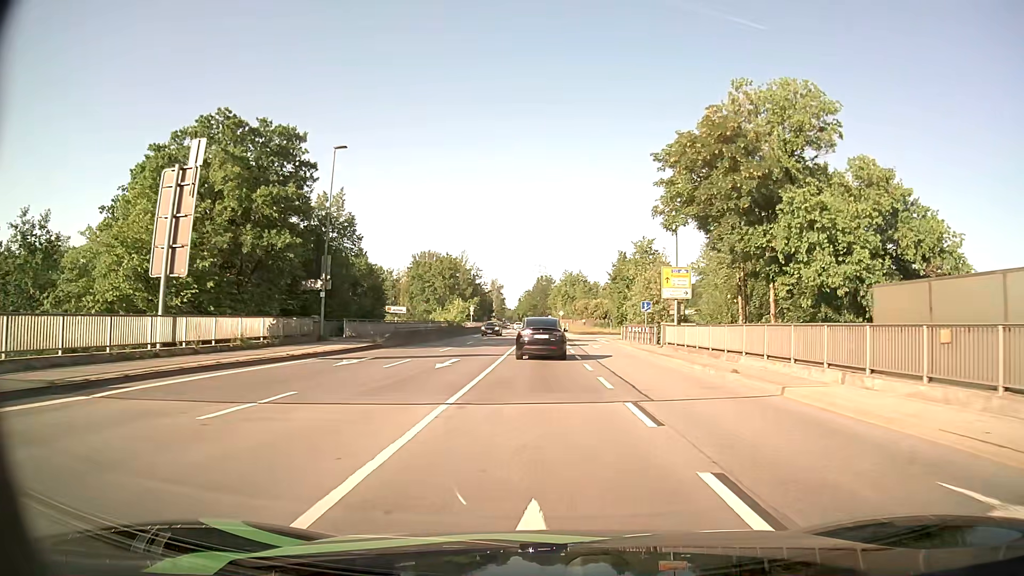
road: primary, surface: asphalt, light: Day
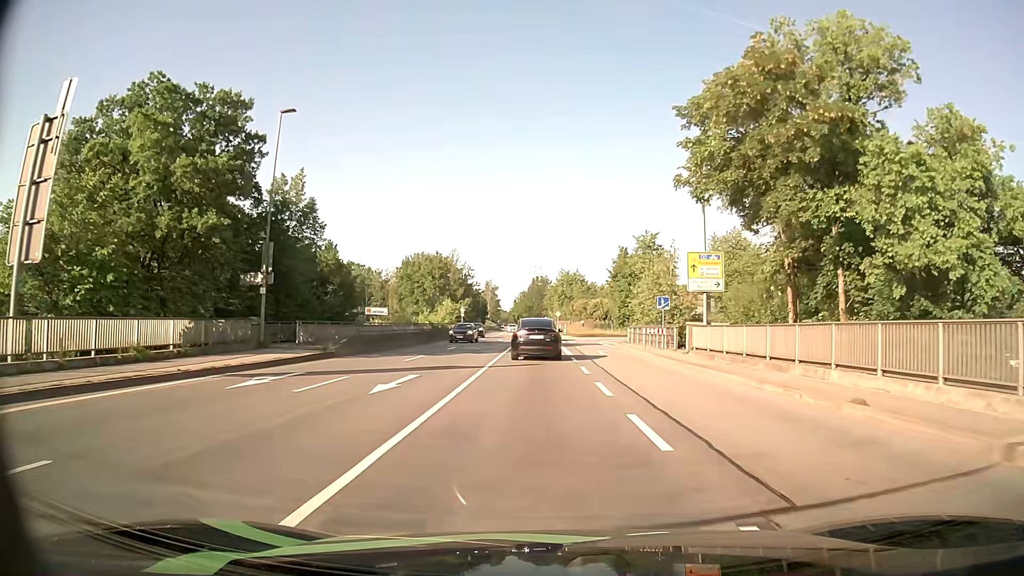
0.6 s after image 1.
(+0.1, +7.4) m; +1°
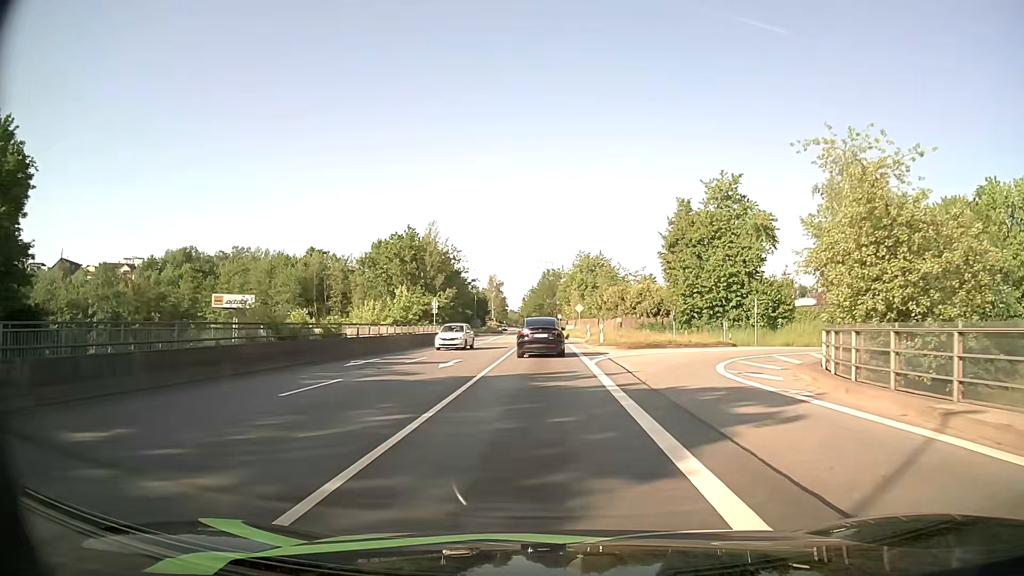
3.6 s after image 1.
(-0.4, +36.8) m; -1°
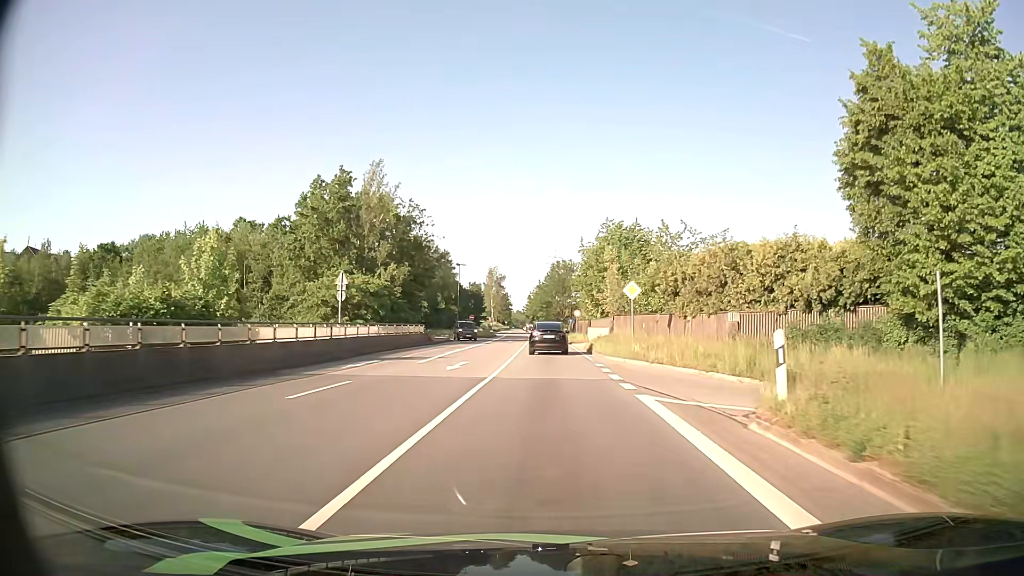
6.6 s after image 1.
(-0.3, +36.3) m; -1°
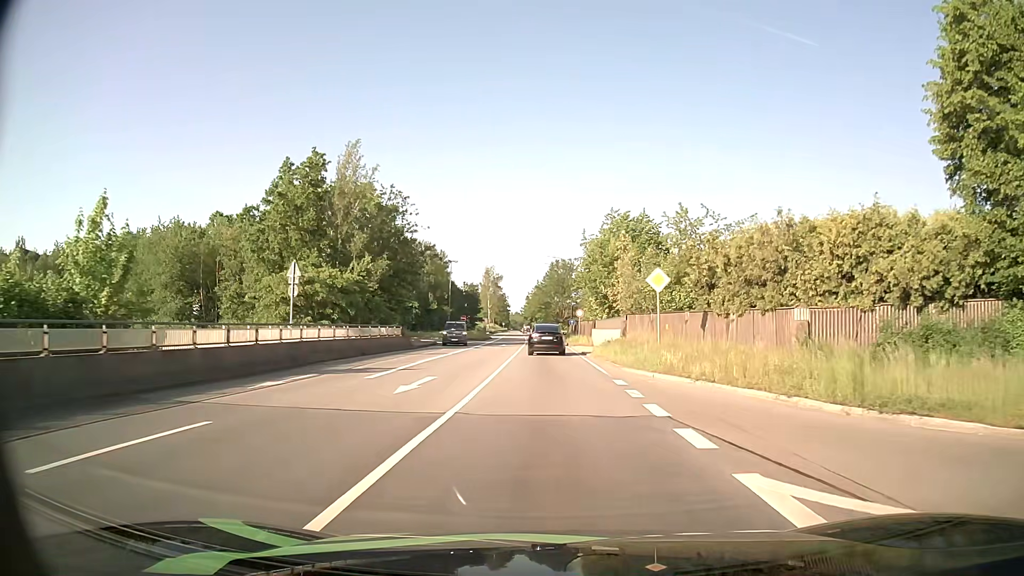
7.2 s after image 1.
(0.0, +7.3) m; 0°
